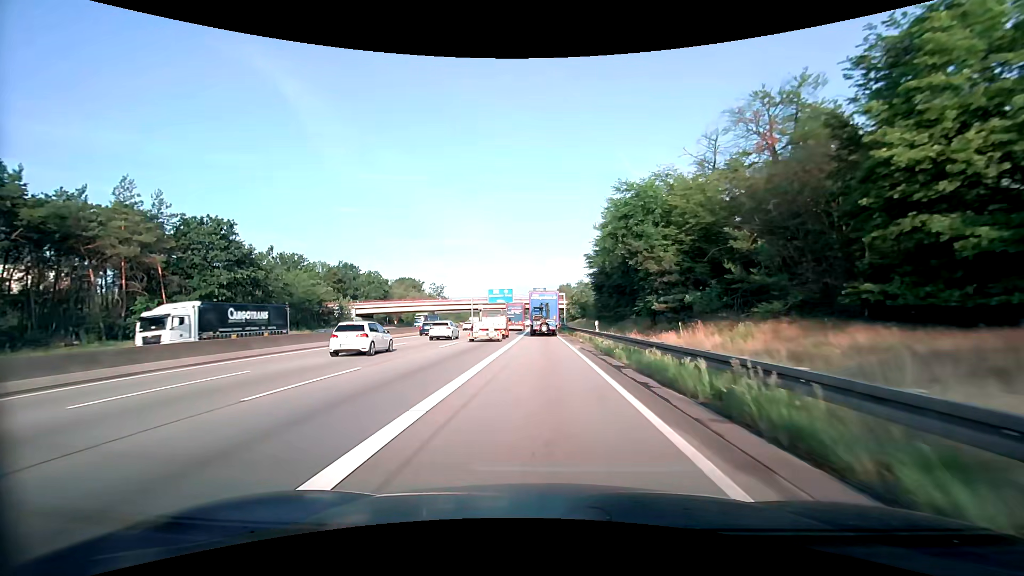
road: motorway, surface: asphalt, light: Day
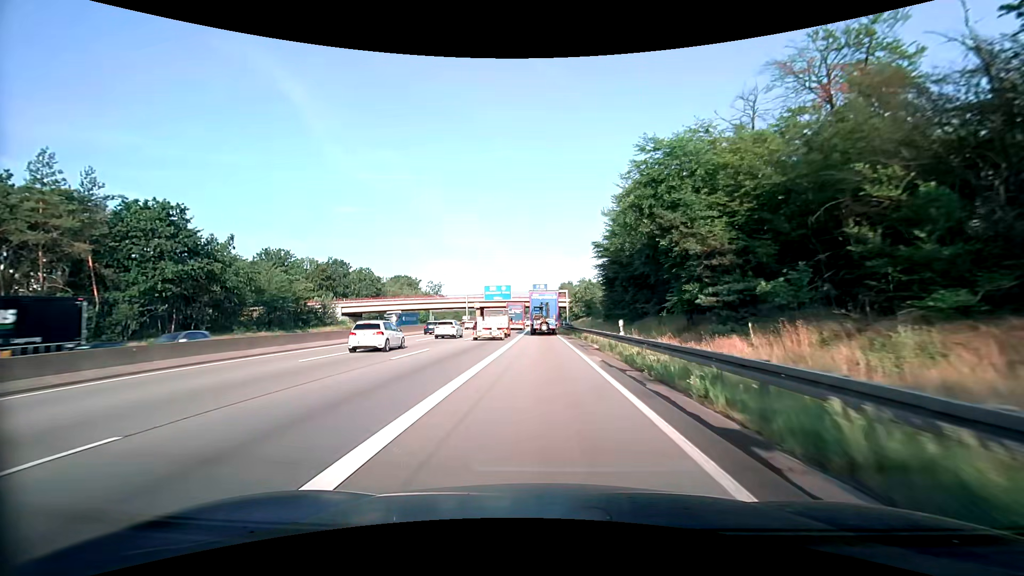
(0.0, +8.9) m; 0°
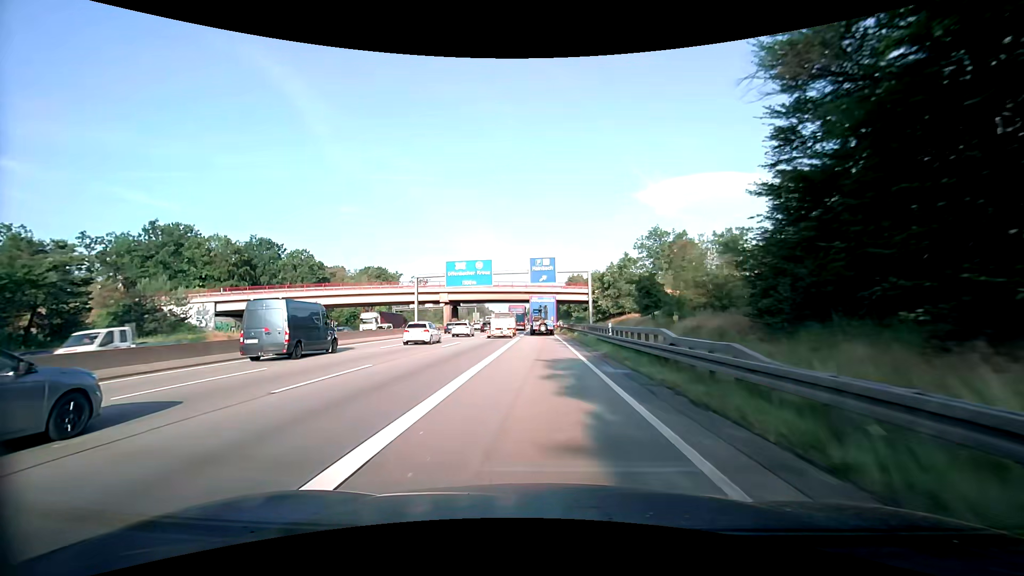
(-0.3, +44.6) m; -1°
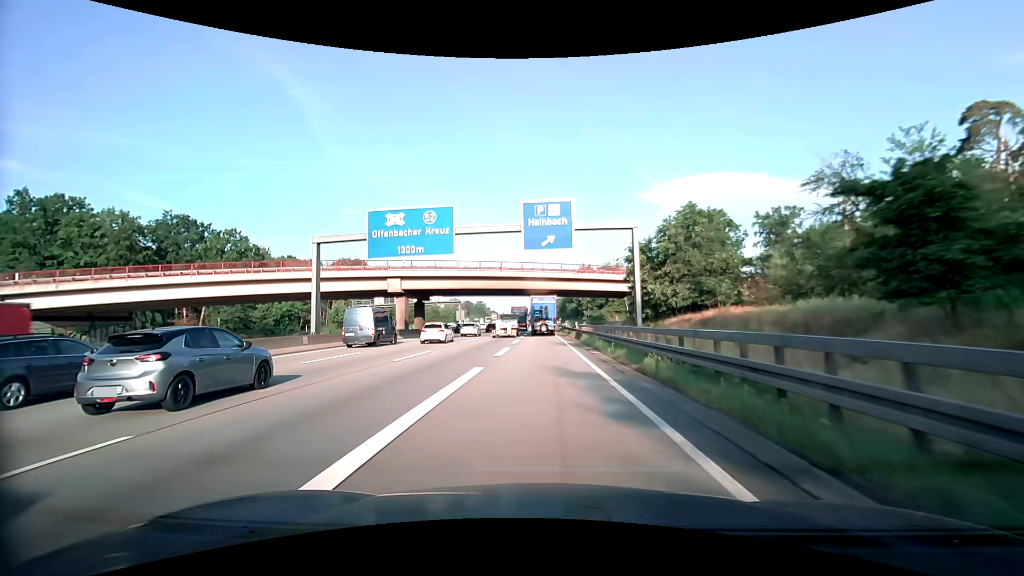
(-0.1, +28.1) m; 0°
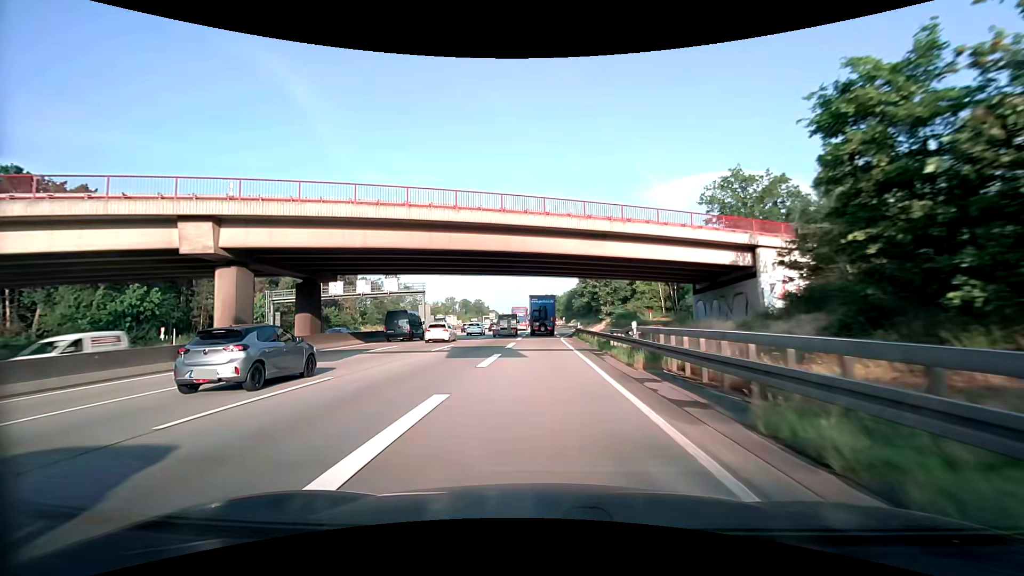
(-0.1, +29.7) m; -1°
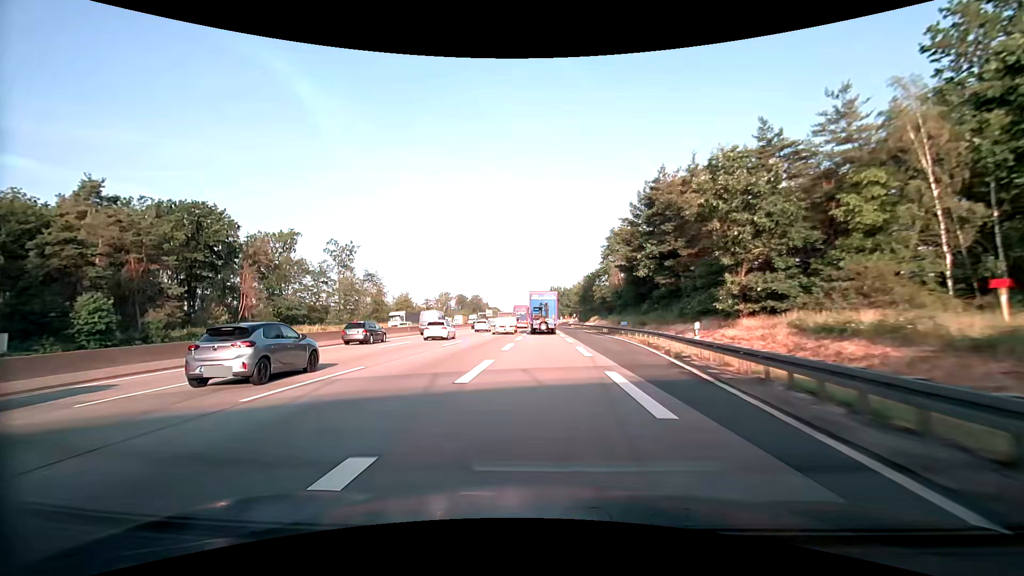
(0.0, +52.6) m; -1°
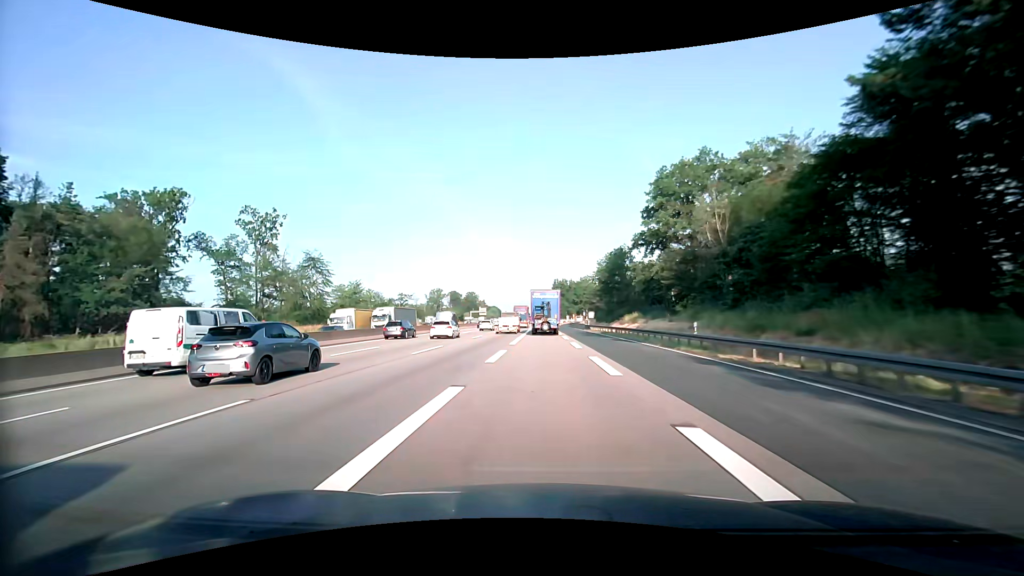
(+0.3, +42.7) m; 0°
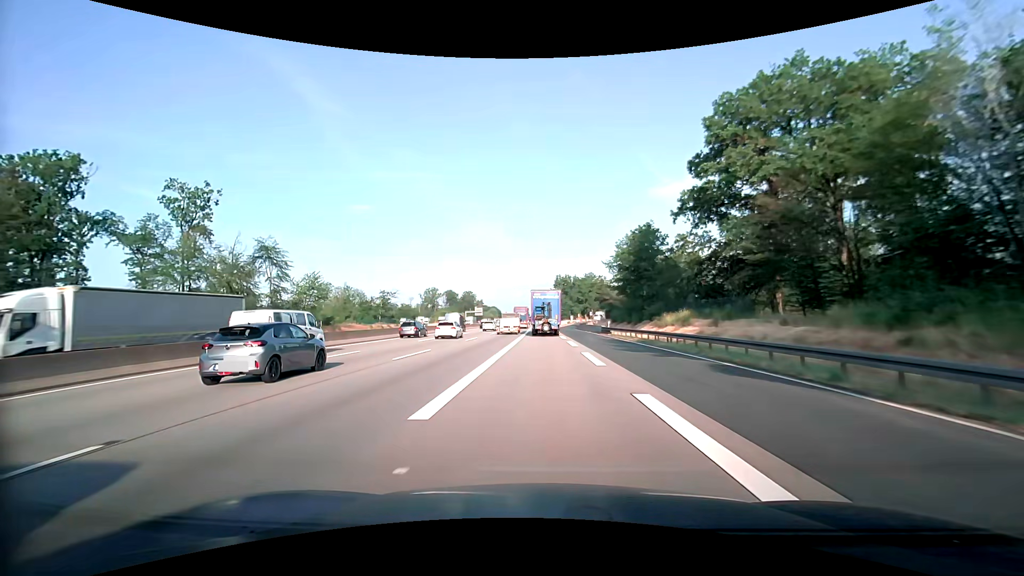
(0.0, +21.1) m; 0°
(0, +10) (0, +20) (0, +30) (0, +40) (0, +50) (0, +60) (-1, +70) (-1, +80) (-1, +90) (-1, +100) m
